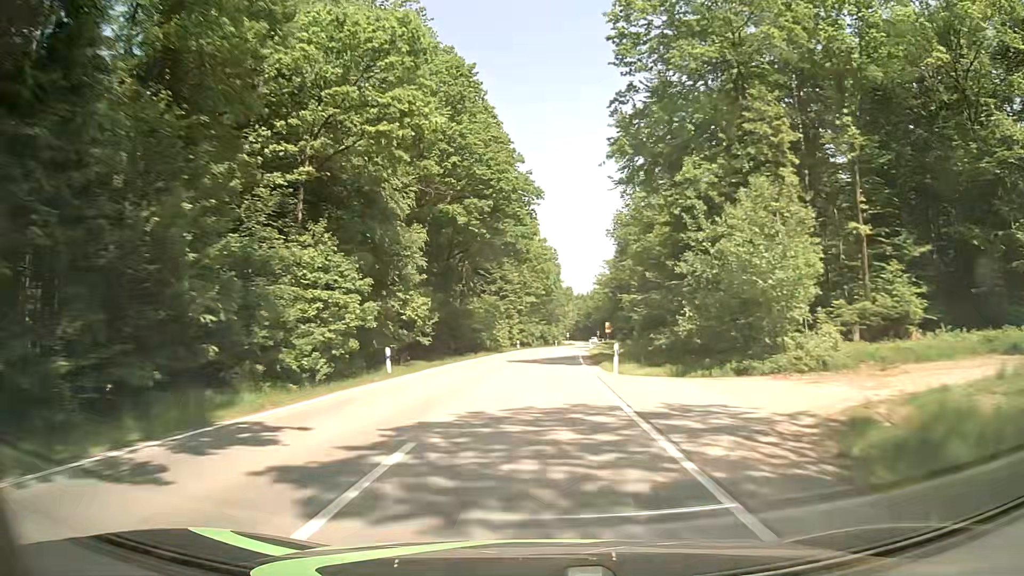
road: tertiary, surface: asphalt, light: Day
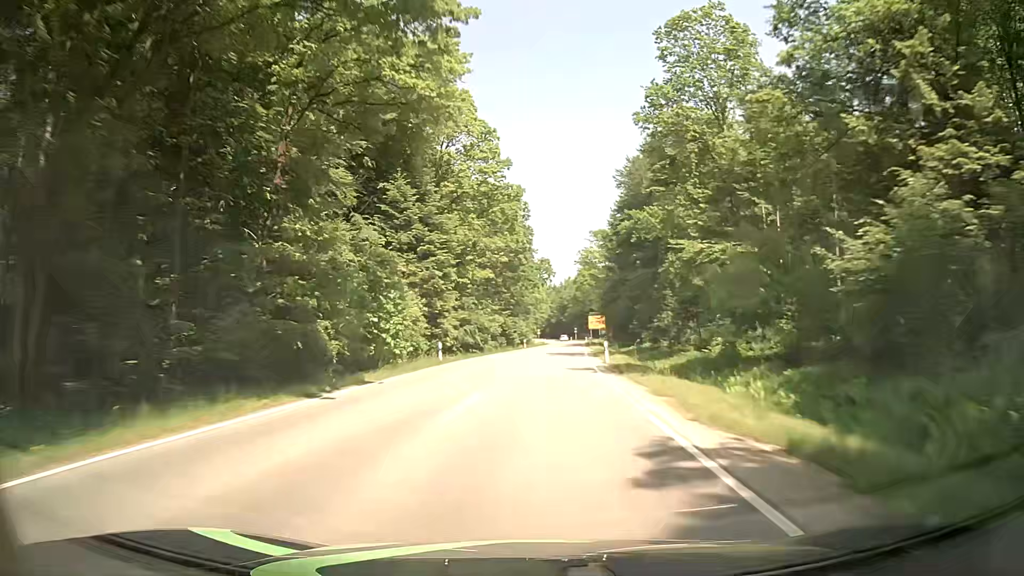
(+1.4, +41.4) m; +3°
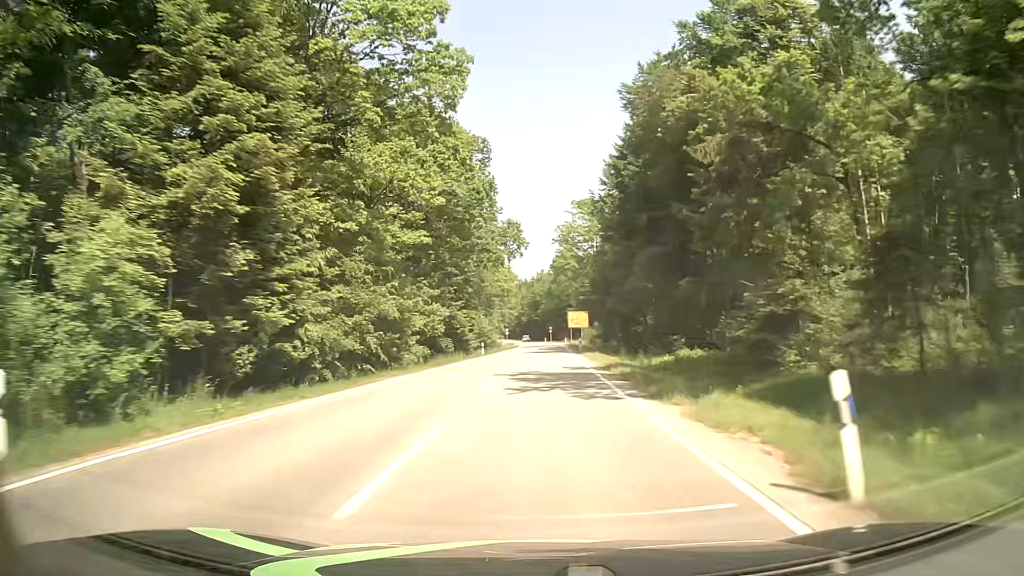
(+0.5, +26.8) m; +3°
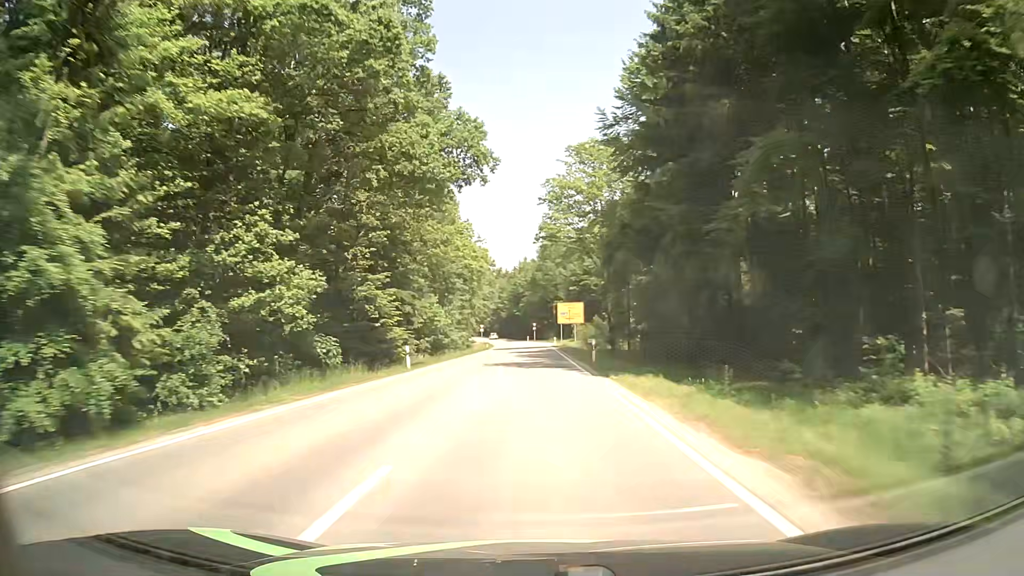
(+0.4, +26.3) m; +2°
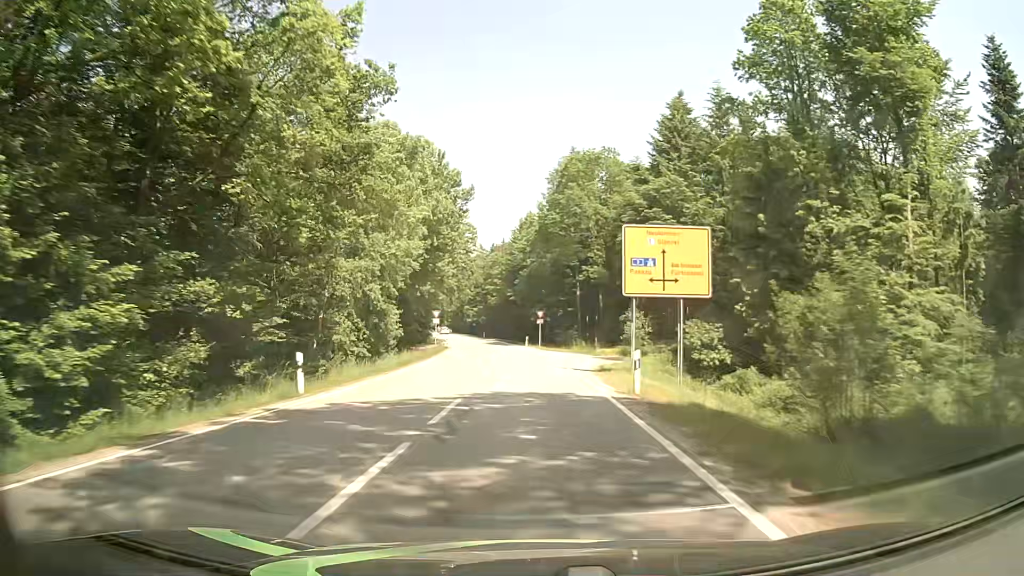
(-0.1, +63.1) m; -1°
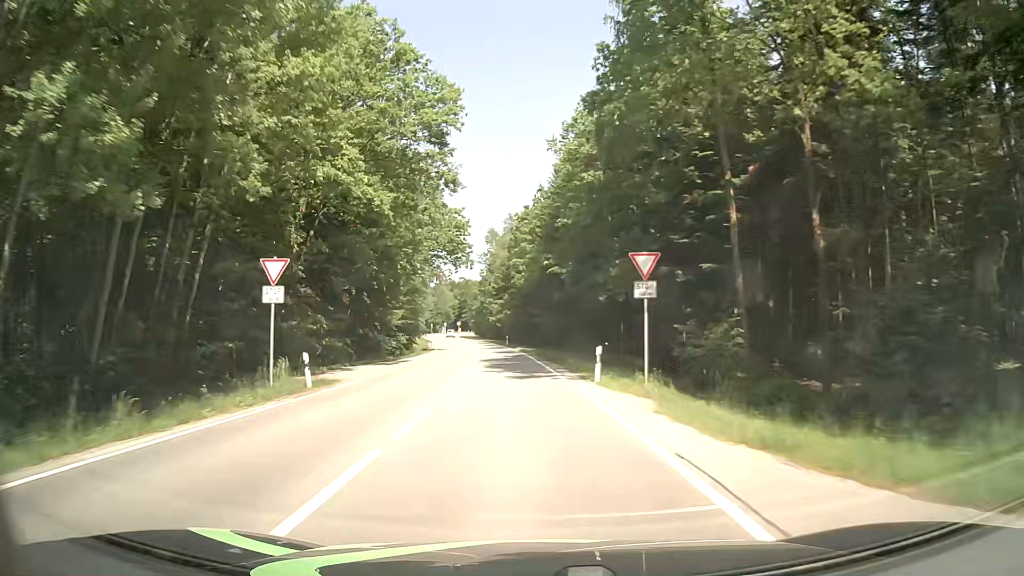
(-1.4, +47.4) m; -4°
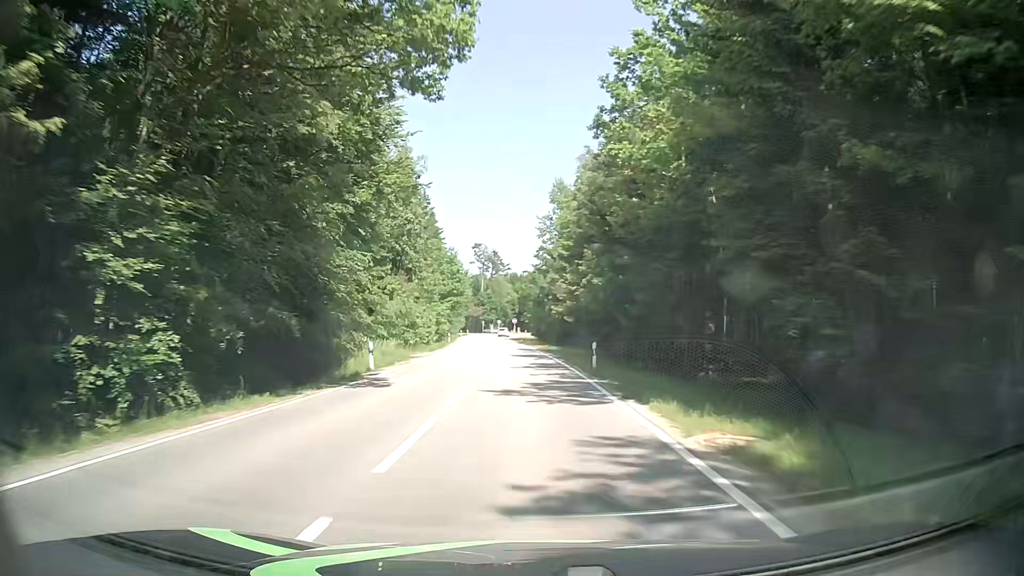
(-1.9, +44.2) m; -5°
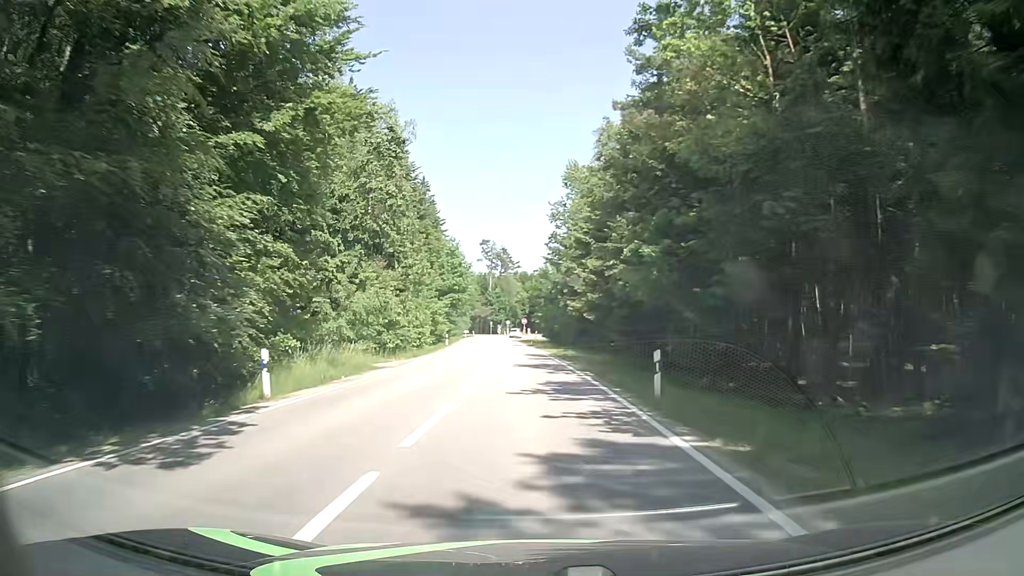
(0.0, +10.5) m; -1°
